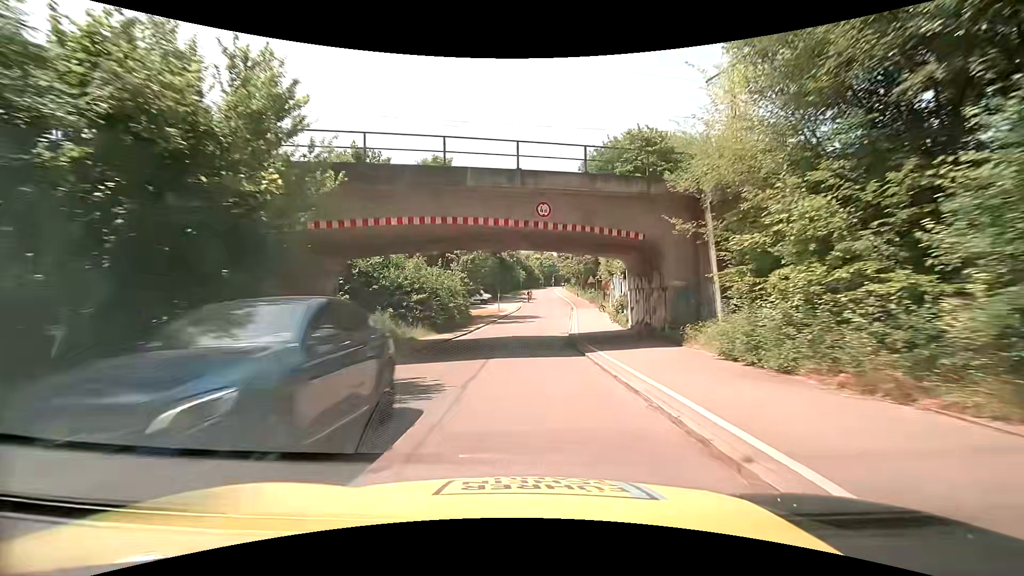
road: residential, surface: asphalt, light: Day
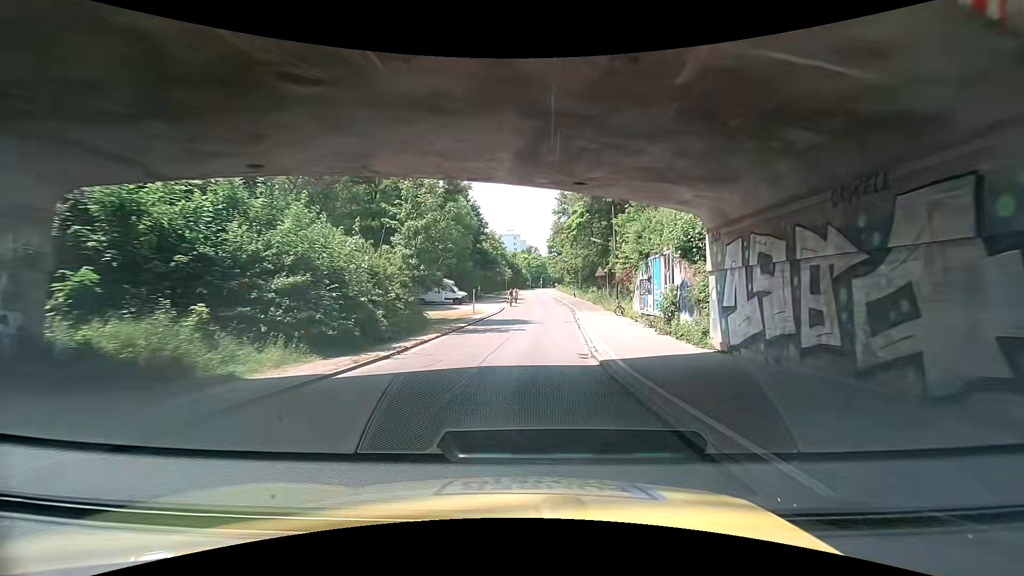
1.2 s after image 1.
(+0.1, +14.8) m; +2°
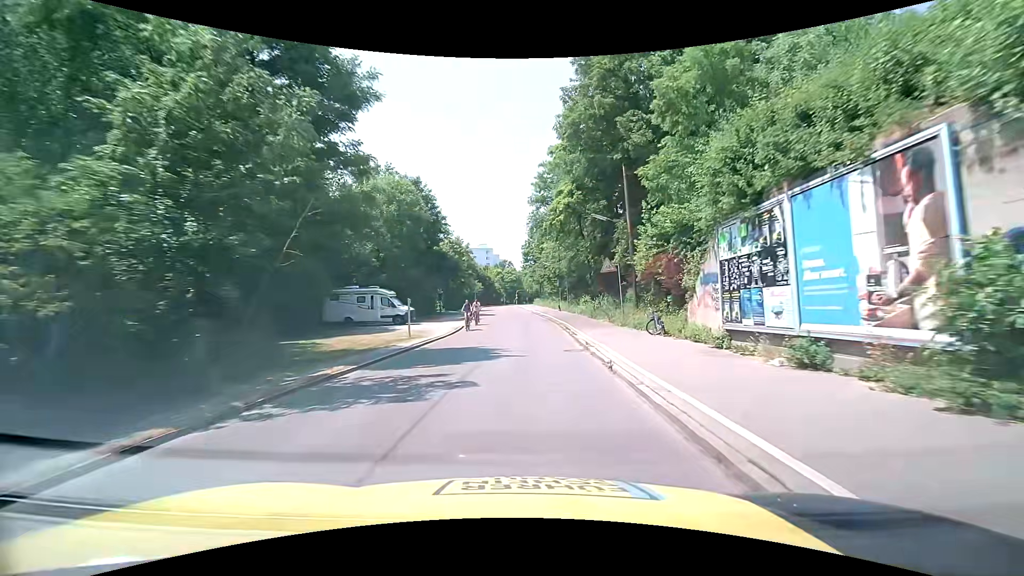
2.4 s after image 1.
(0.0, +15.1) m; +1°
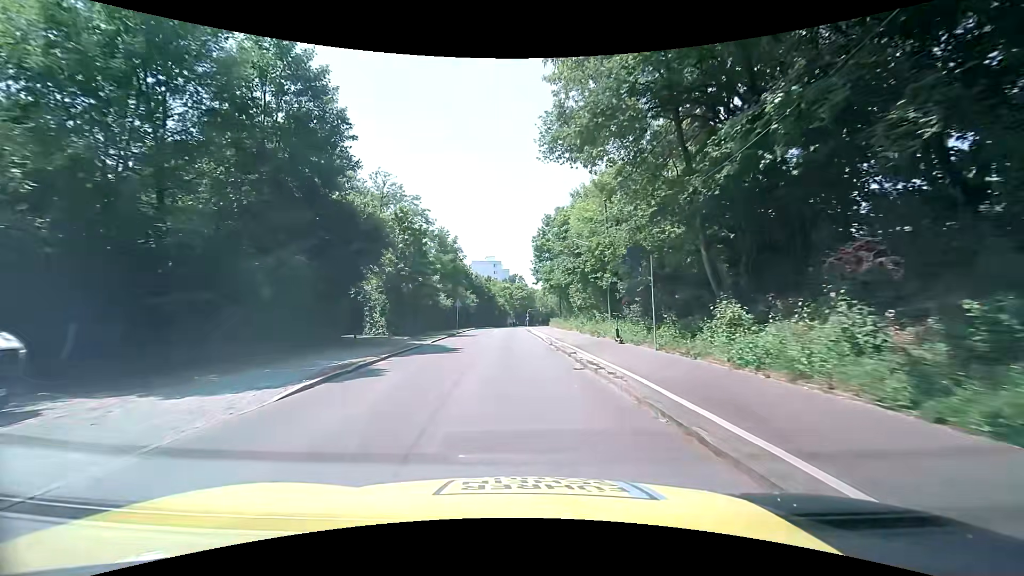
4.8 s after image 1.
(+1.0, +30.5) m; 0°
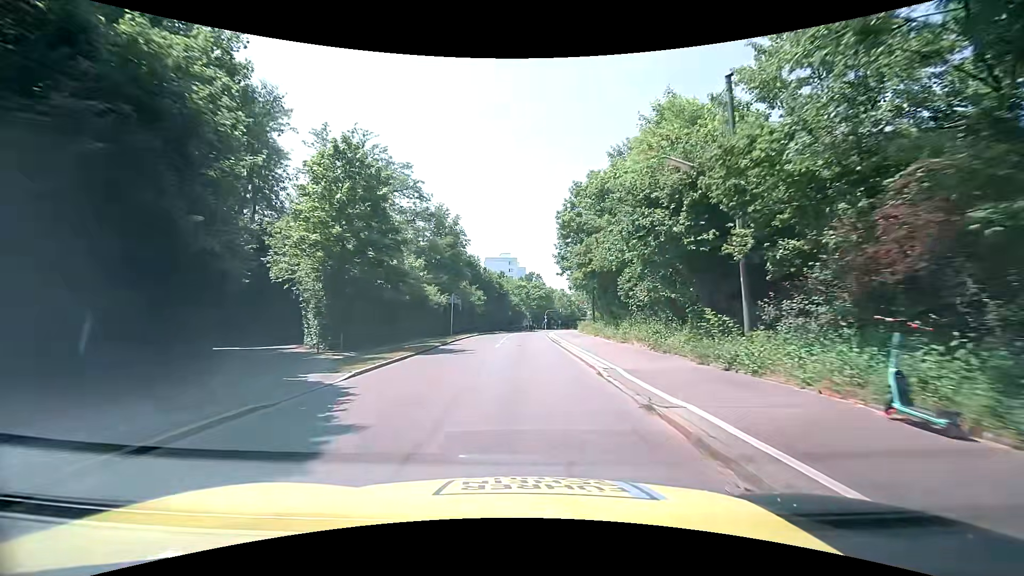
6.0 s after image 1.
(-0.3, +15.0) m; -2°
(0, +10) (0, +20) (0, +30) (0, +40) (+1, +50) (+2, +60) (+4, +70) (+7, +79) (+9, +89) (+12, +99) m
